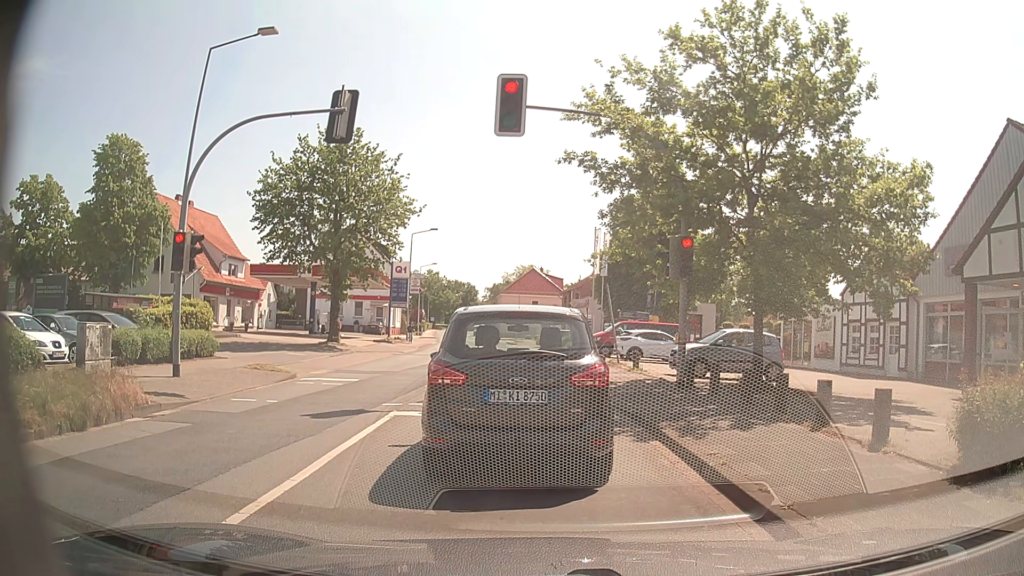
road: secondary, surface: asphalt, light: Day
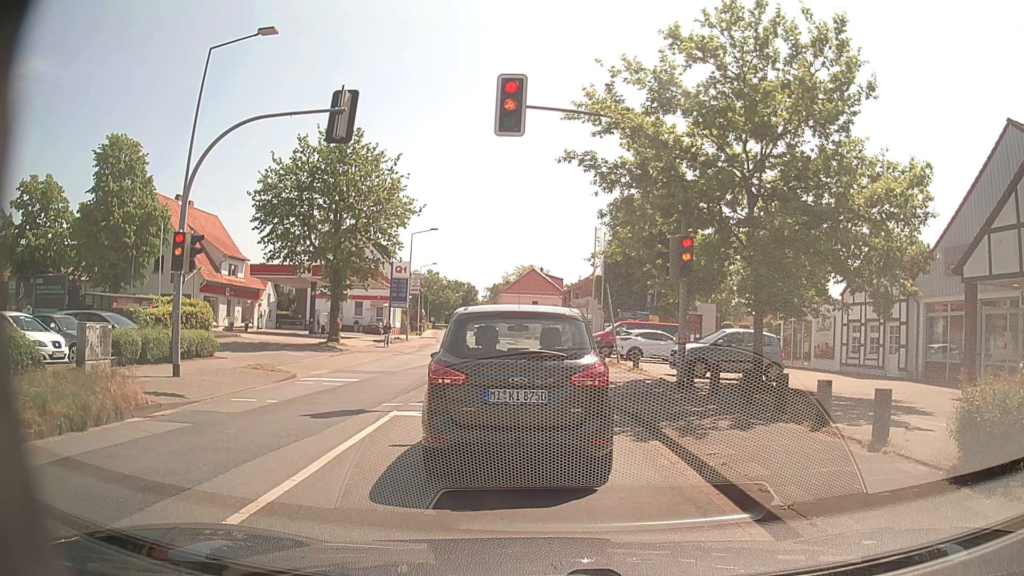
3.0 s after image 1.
(0.0, 0.0) m; 0°
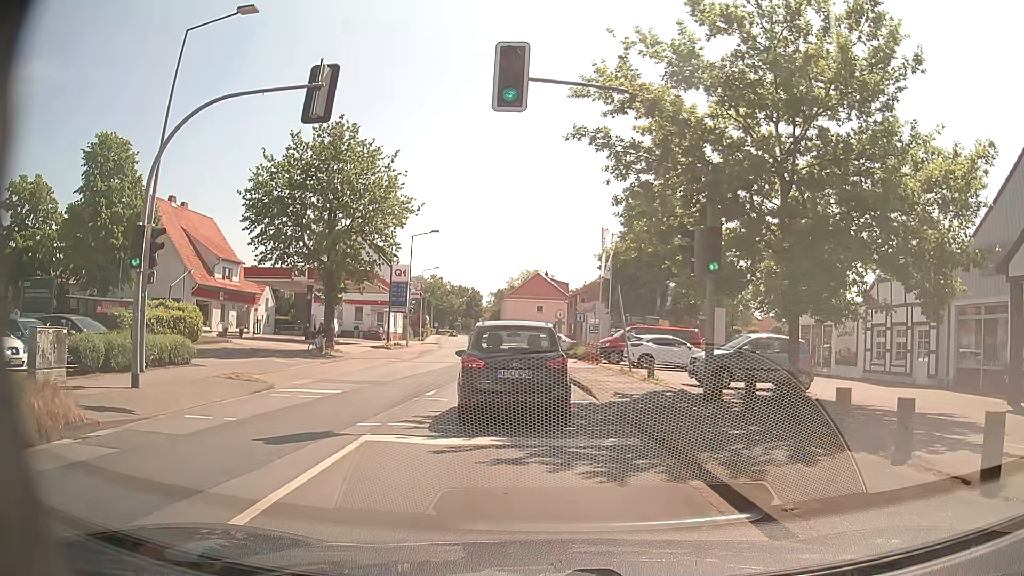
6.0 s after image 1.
(0.0, +2.2) m; -1°
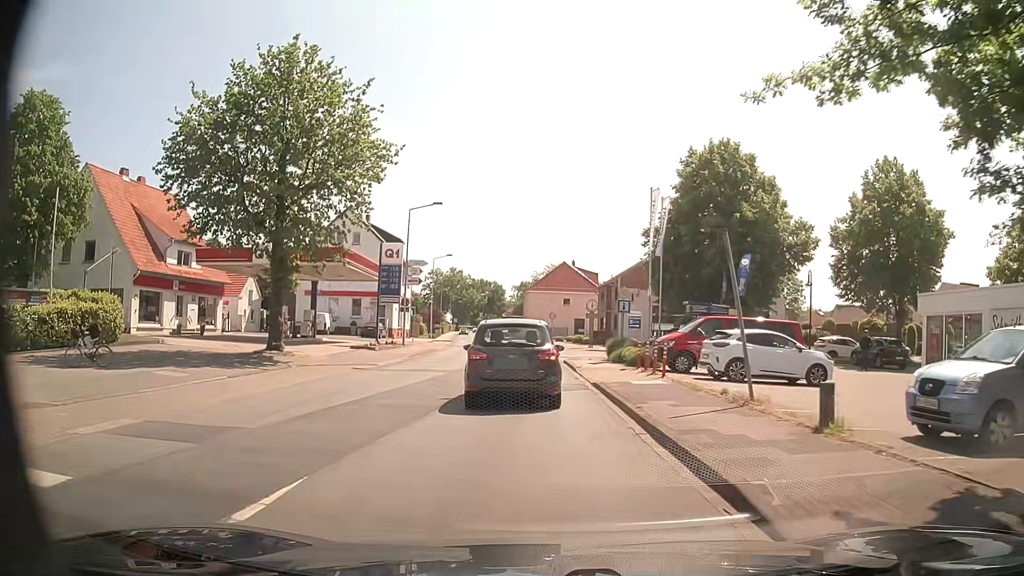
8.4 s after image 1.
(-0.2, +11.3) m; -3°
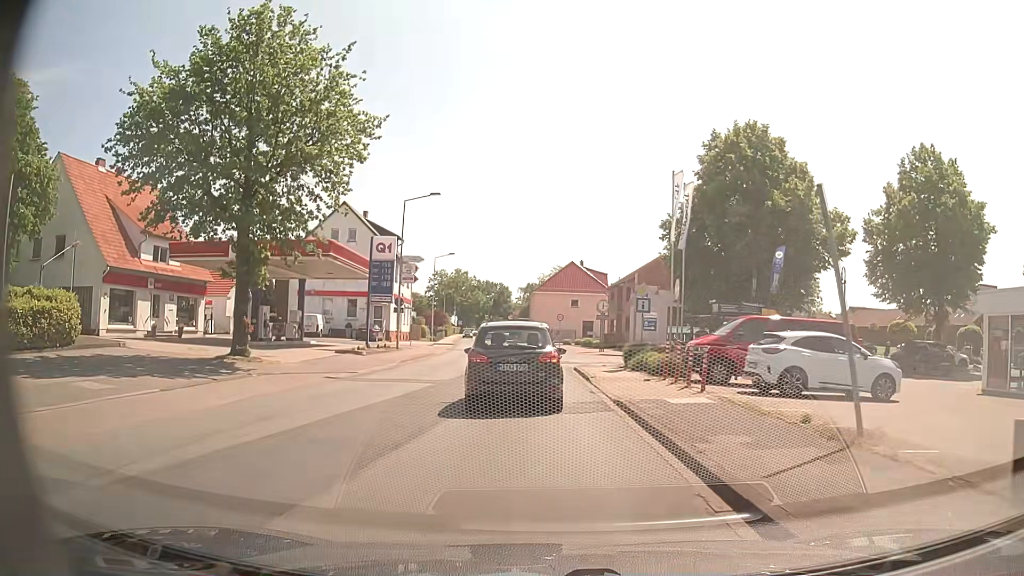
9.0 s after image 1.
(0.0, +4.0) m; 0°
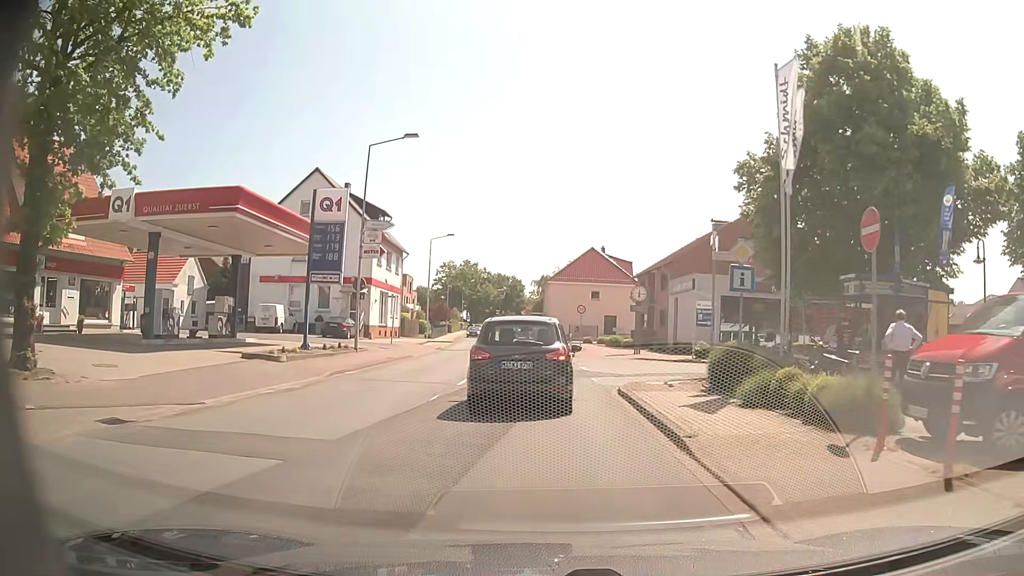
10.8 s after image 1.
(0.0, +11.8) m; -1°
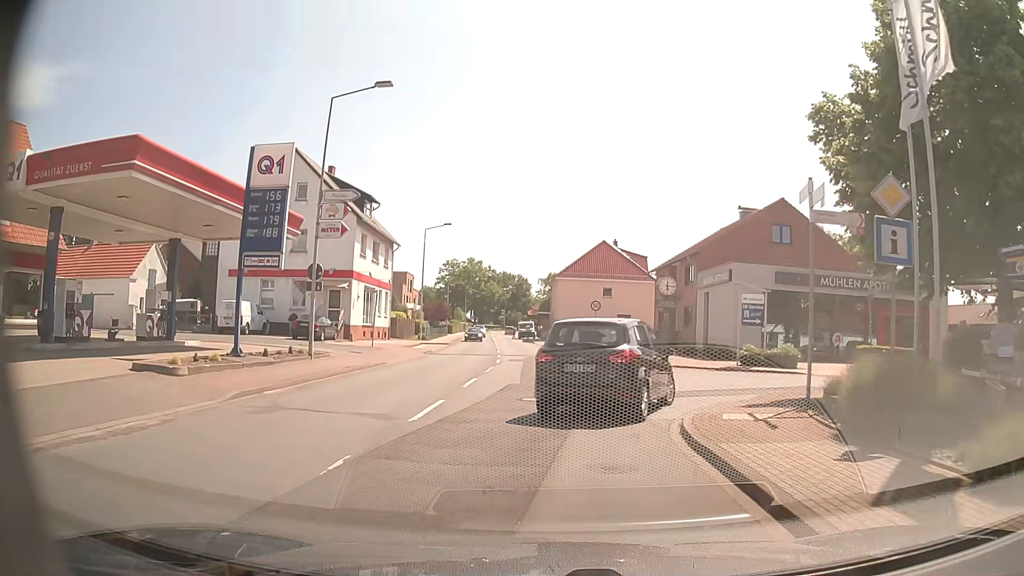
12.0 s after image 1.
(0.0, +6.6) m; 0°
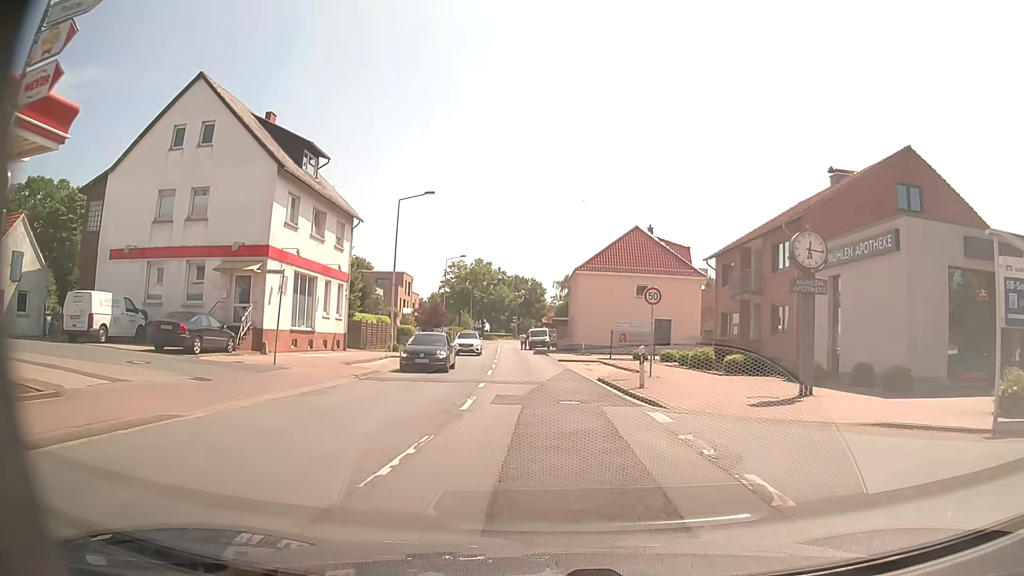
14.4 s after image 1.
(-0.3, +16.2) m; -2°
(0, +10) (0, +20) (-1, +30) (-1, +40) (-2, +50) (-3, +60) (-3, +70) (-4, +80) (-3, +90) (-3, +100) m
